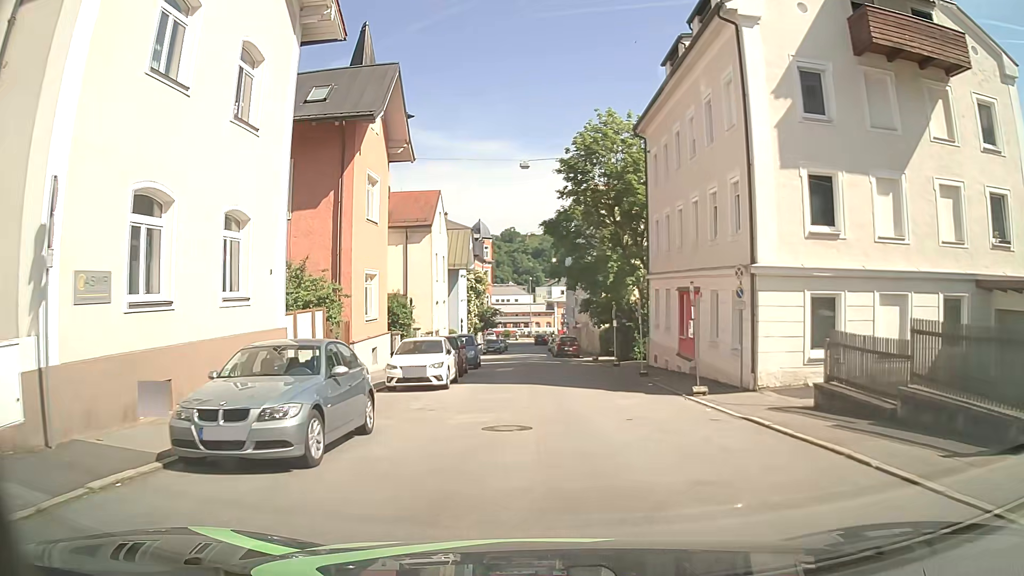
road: residential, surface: asphalt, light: Day
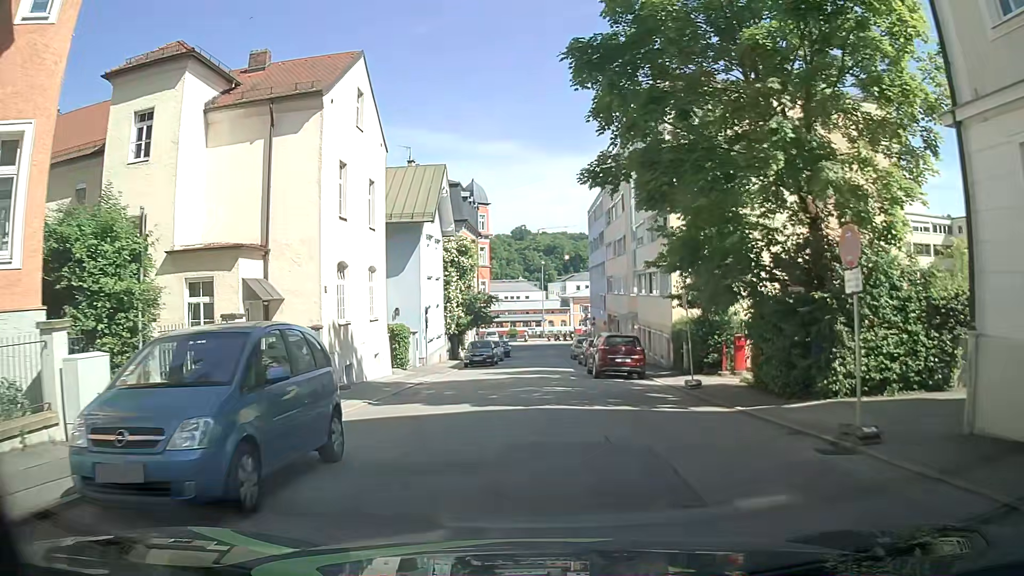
(-0.4, +25.1) m; 0°
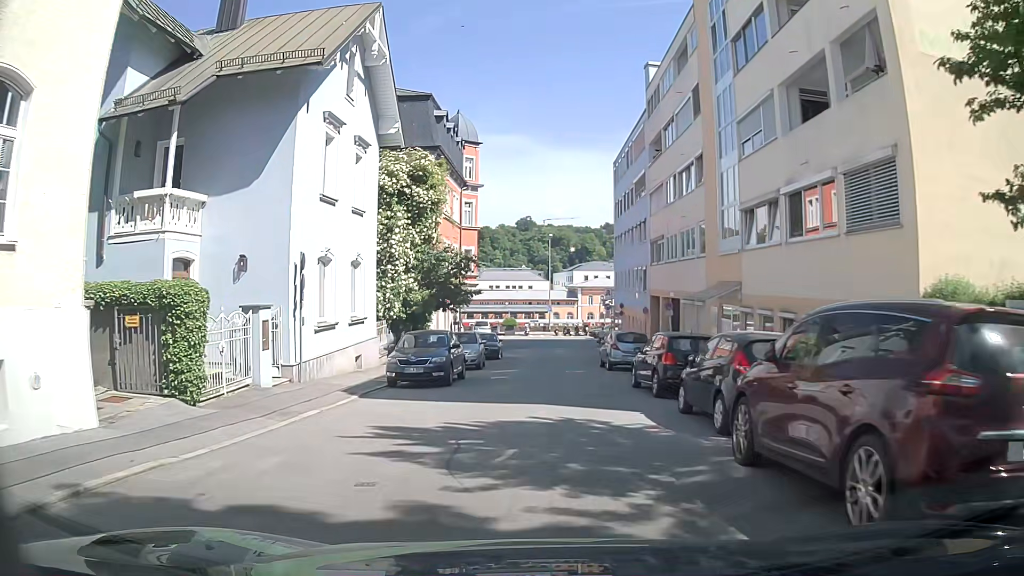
(-0.5, +19.9) m; -2°
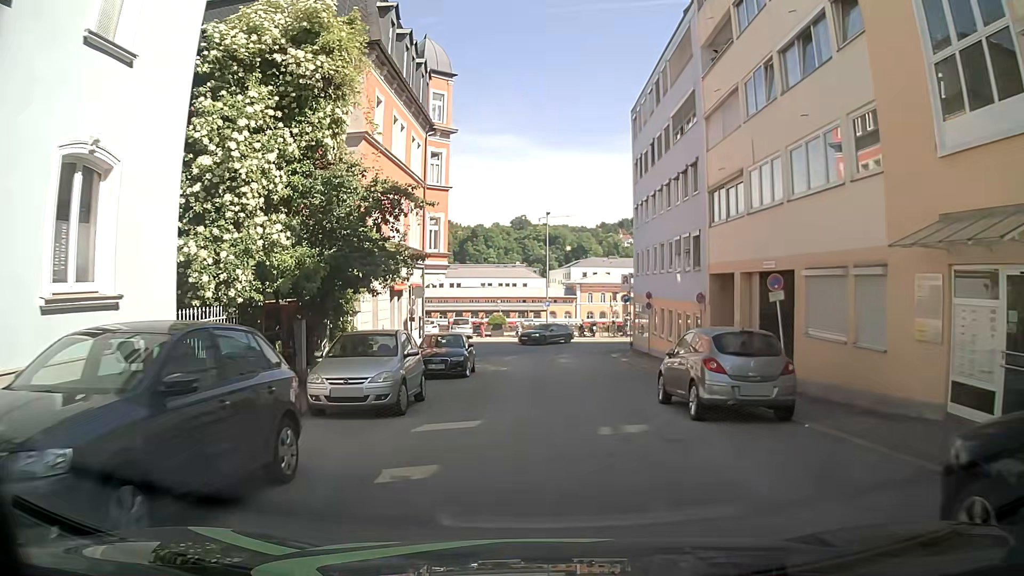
(+0.1, +14.0) m; +1°
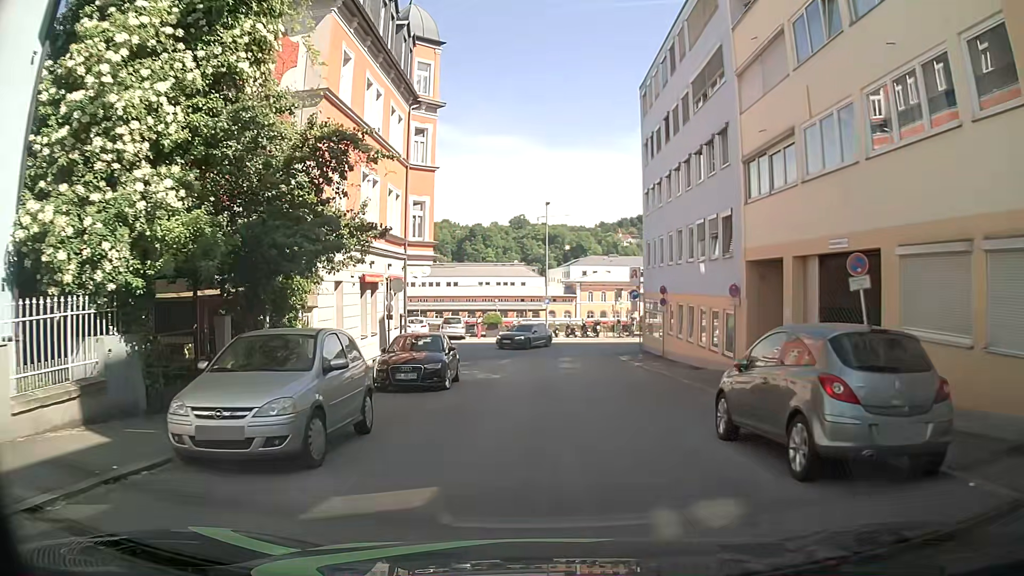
(0.0, +4.4) m; 0°
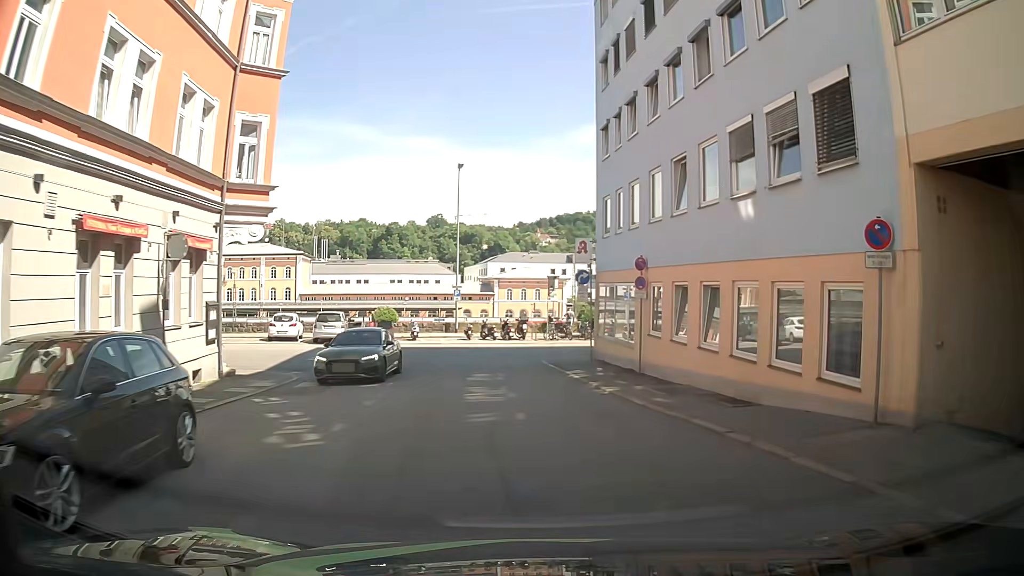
(+0.5, +12.2) m; +8°
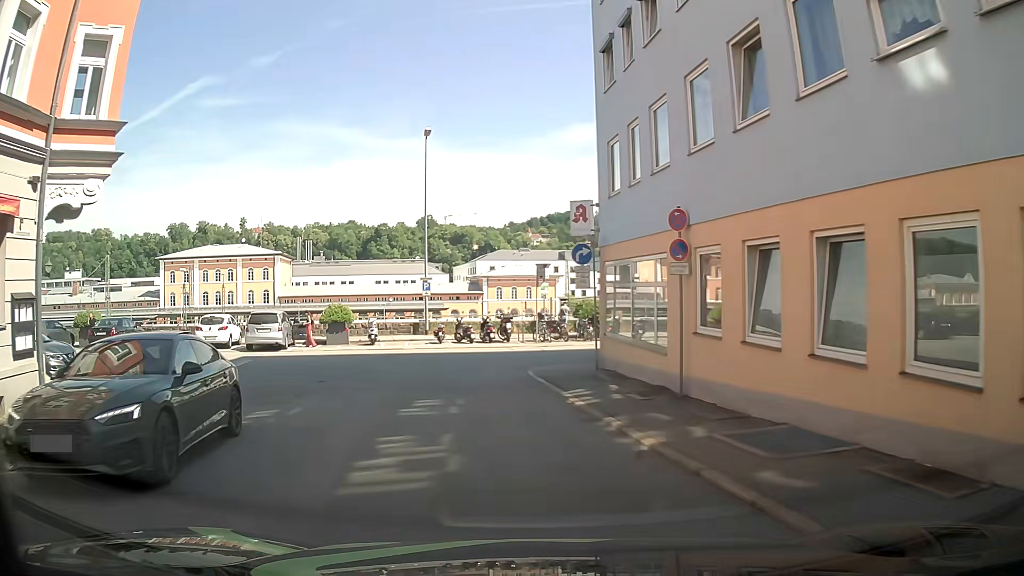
(+0.2, +7.3) m; -2°
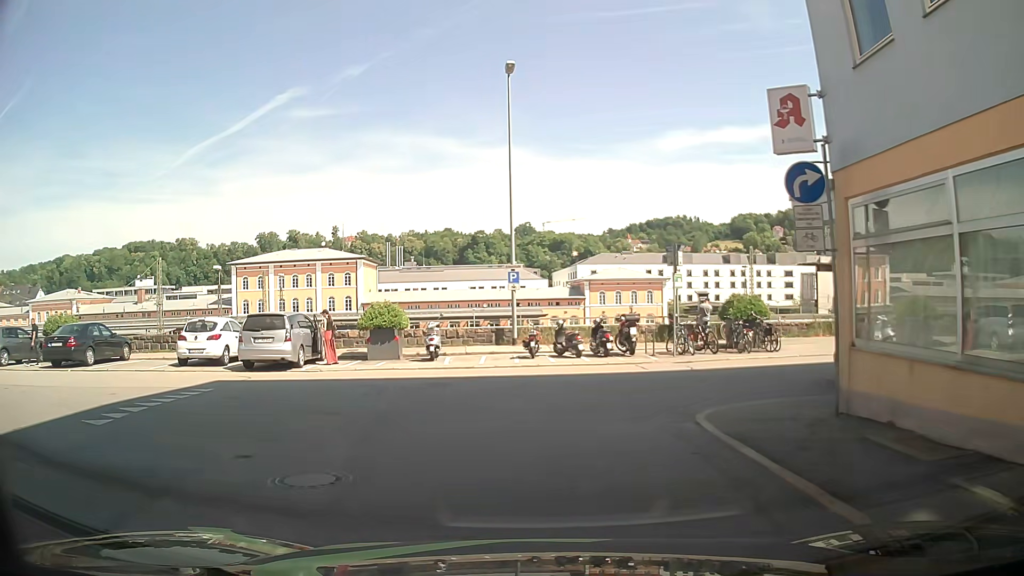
(-0.4, +9.5) m; -6°
